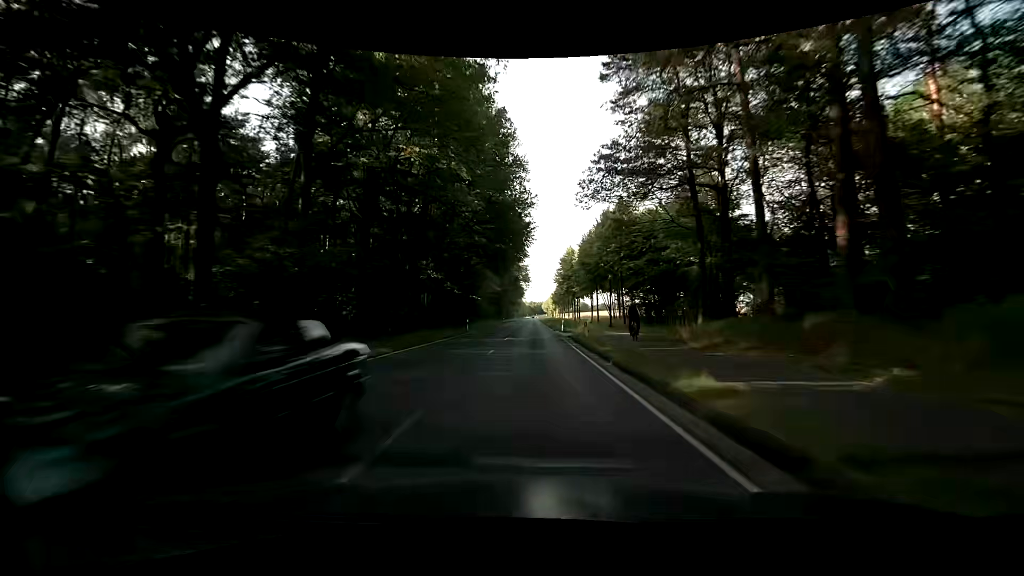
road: secondary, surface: asphalt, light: Day
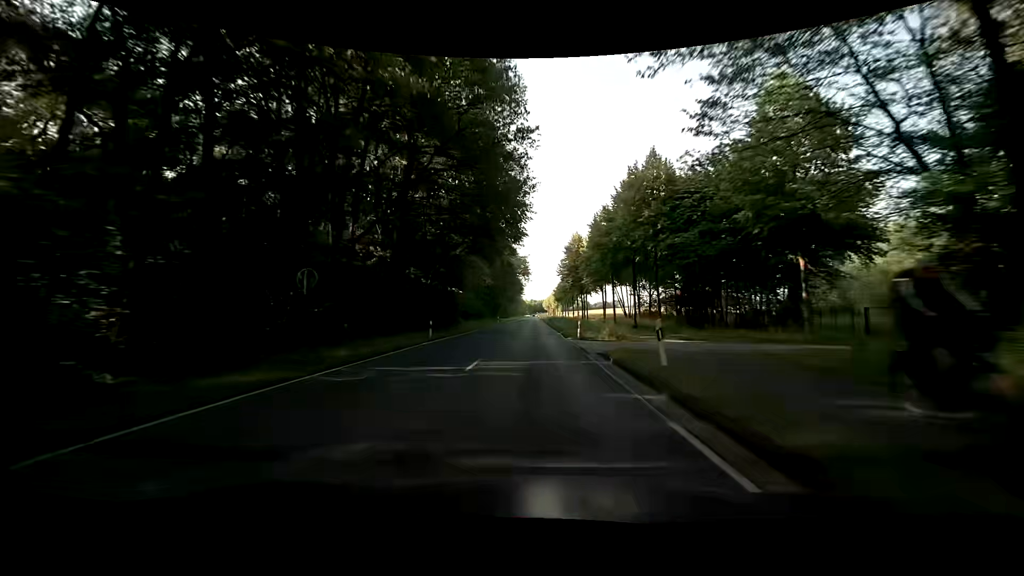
(0.0, +15.8) m; 0°
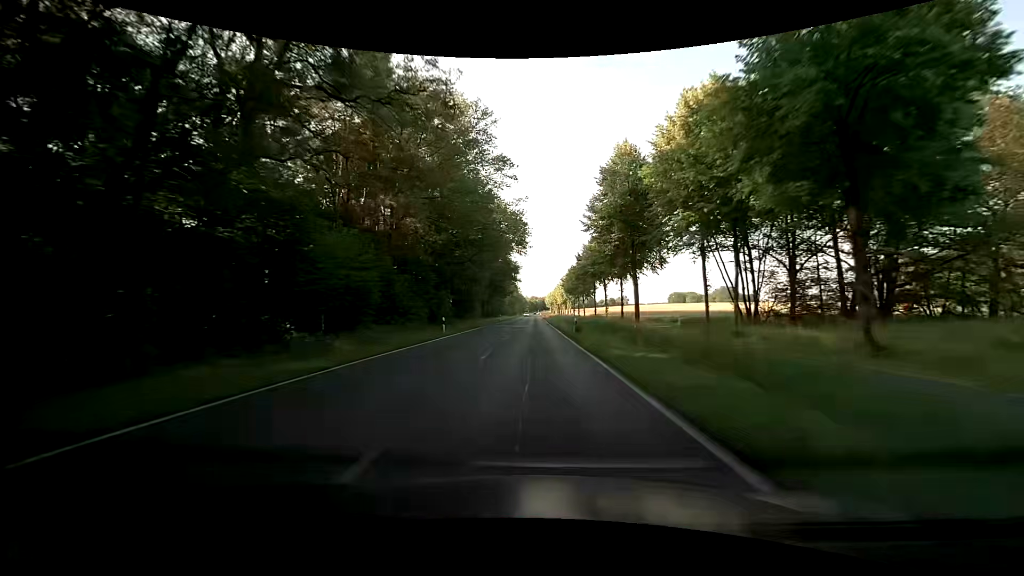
(-0.3, +47.5) m; 0°
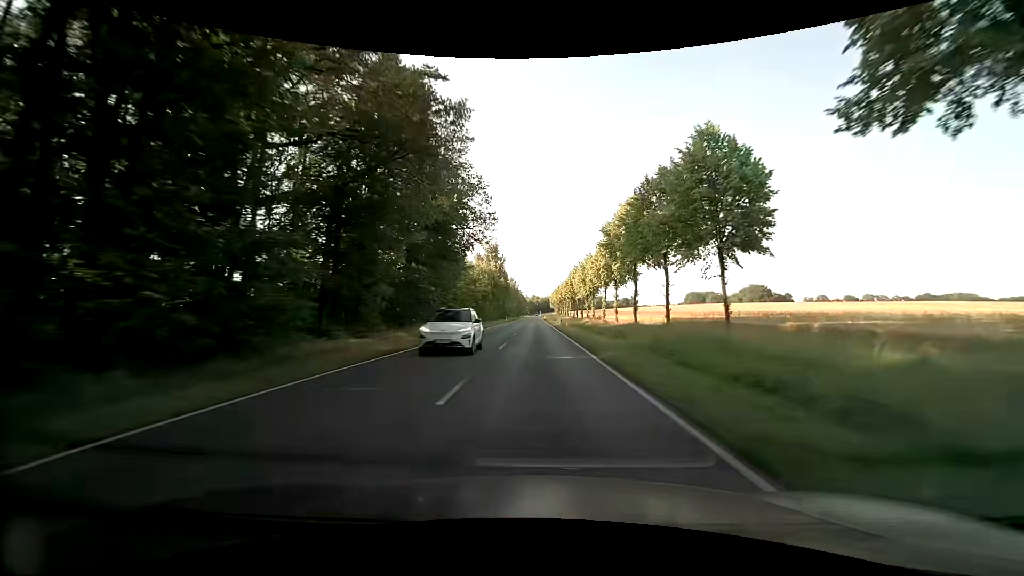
(-0.4, +79.2) m; 0°
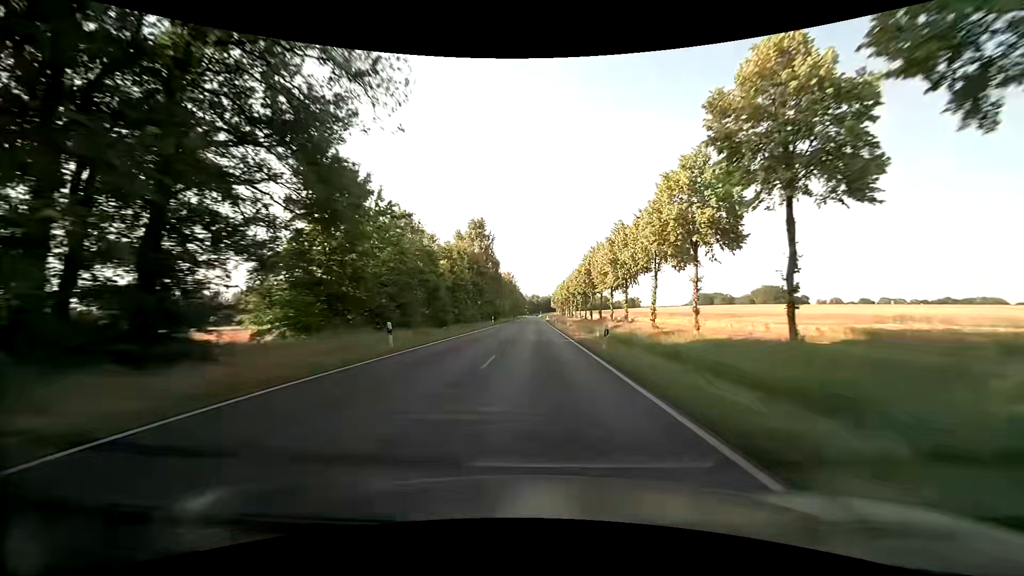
(-0.1, +31.7) m; +1°
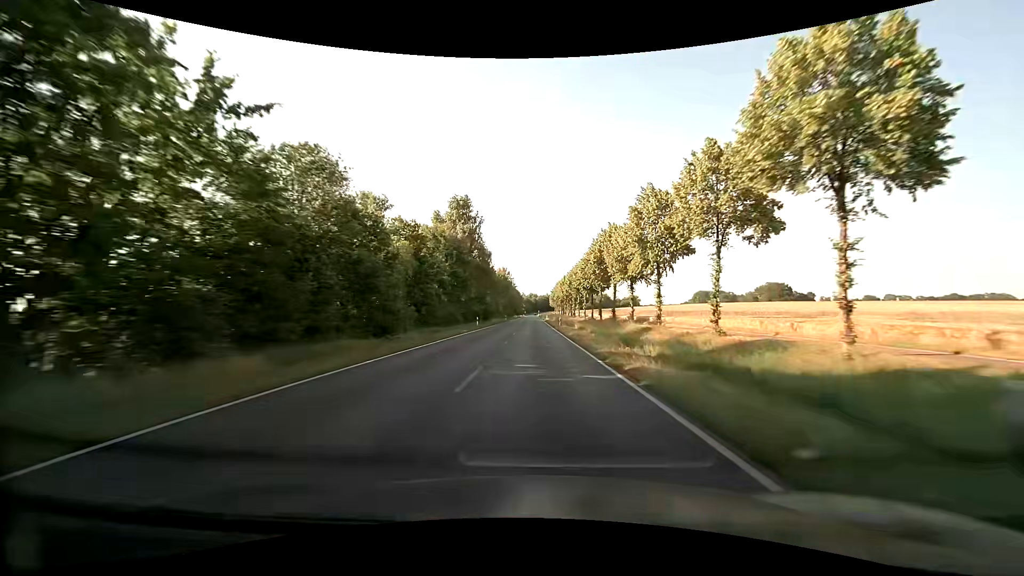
(-0.1, +15.8) m; -1°
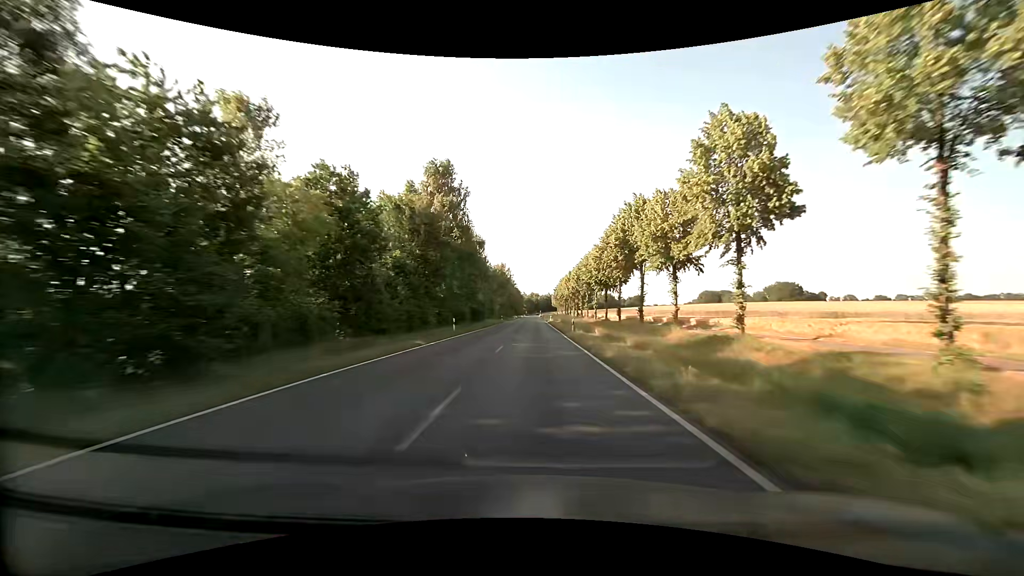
(0.0, +15.8) m; 0°
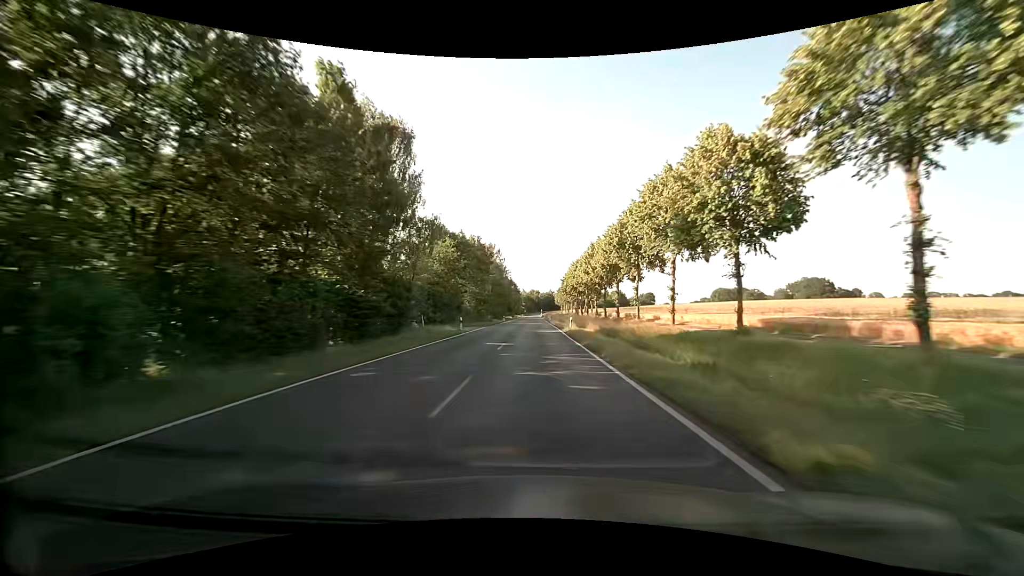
(0.0, +47.5) m; 0°
(0, +10) (0, +20) (0, +30) (0, +40) (0, +50) (0, +60) (0, +70) (0, +80) (0, +90) (0, +100) m
